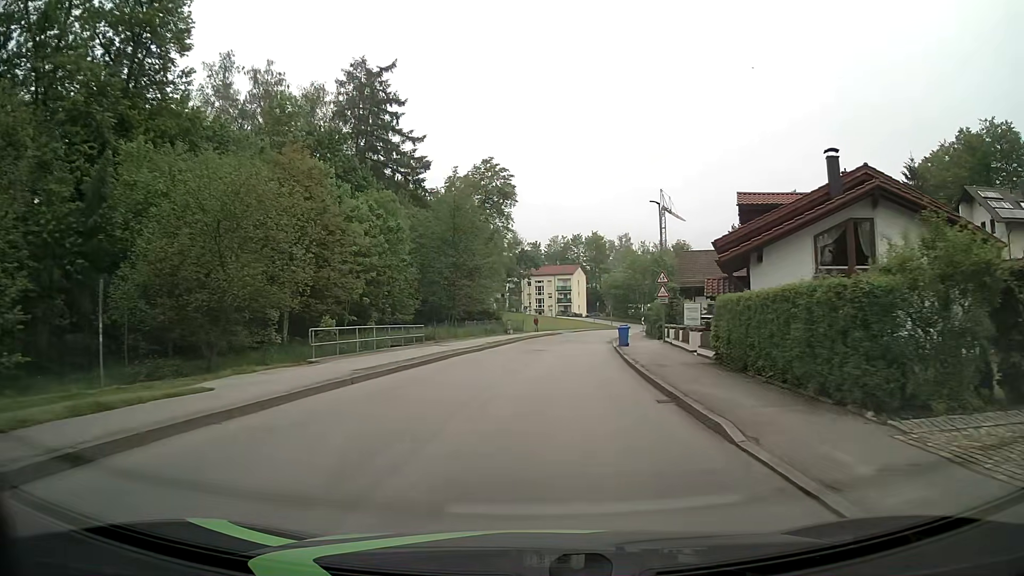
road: unclassified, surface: asphalt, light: Day
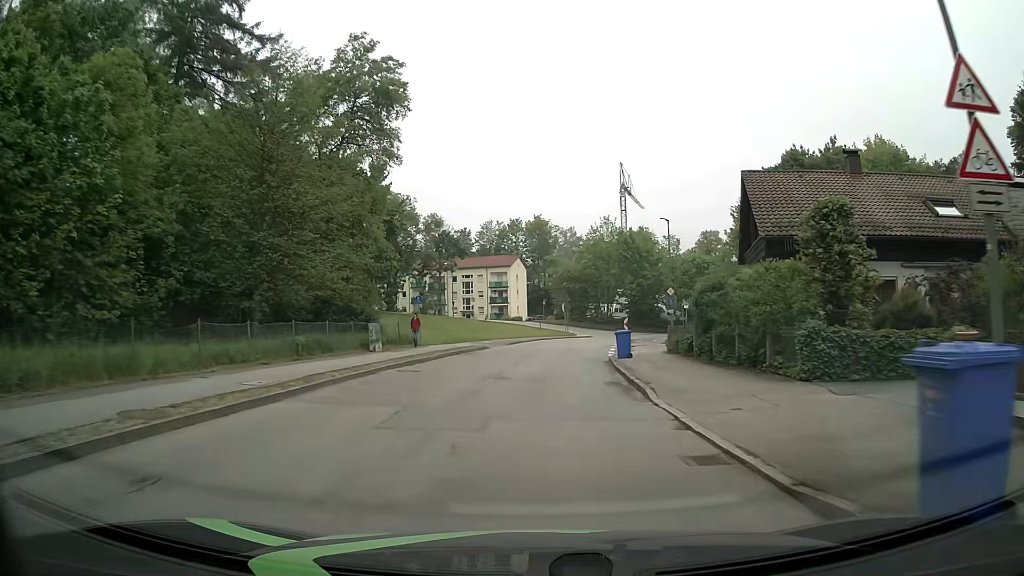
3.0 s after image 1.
(+1.7, +32.9) m; +5°
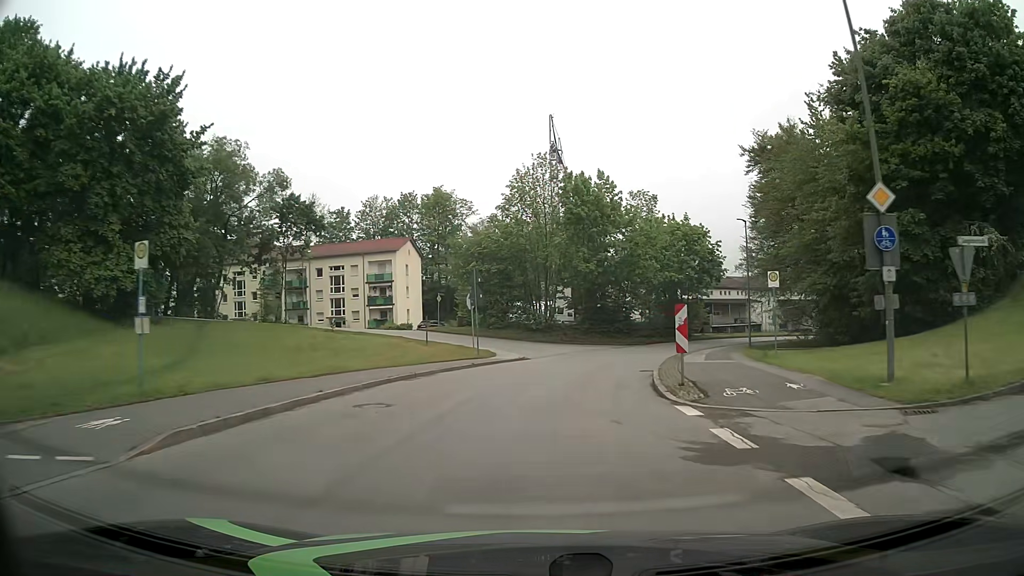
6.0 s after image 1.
(+1.7, +35.6) m; +7°
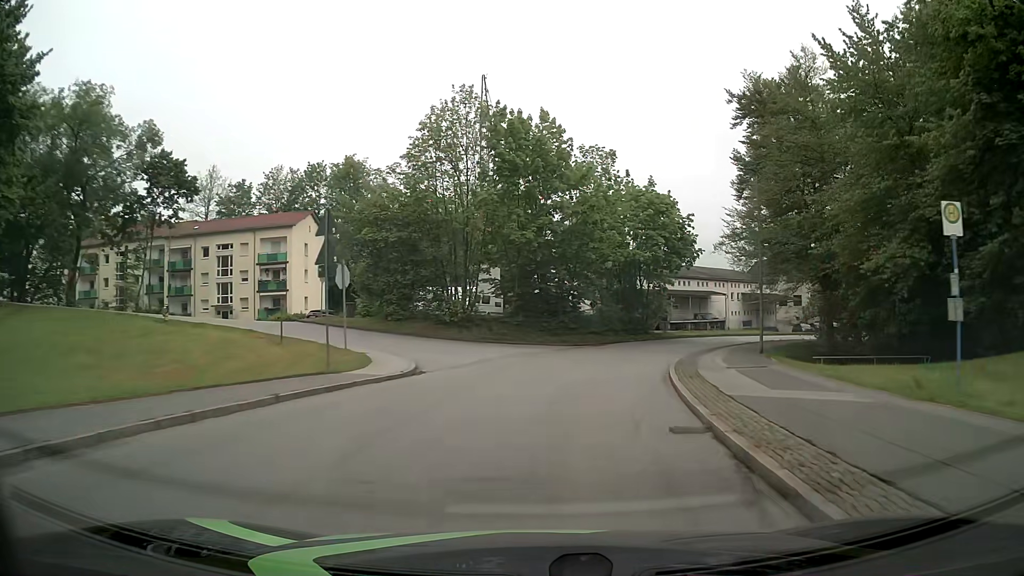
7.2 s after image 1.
(+0.8, +14.1) m; +7°
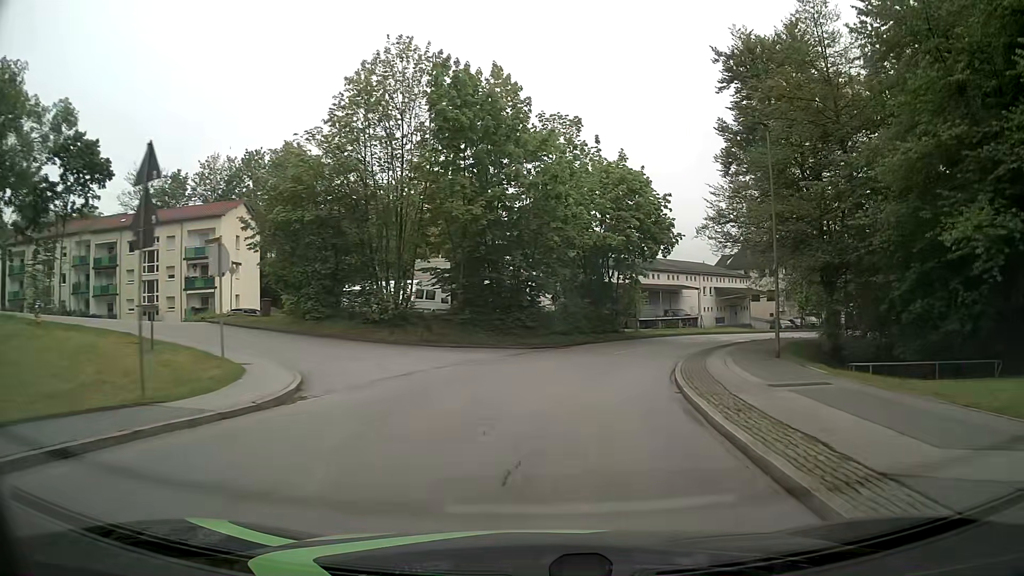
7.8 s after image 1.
(+0.2, +7.1) m; +3°
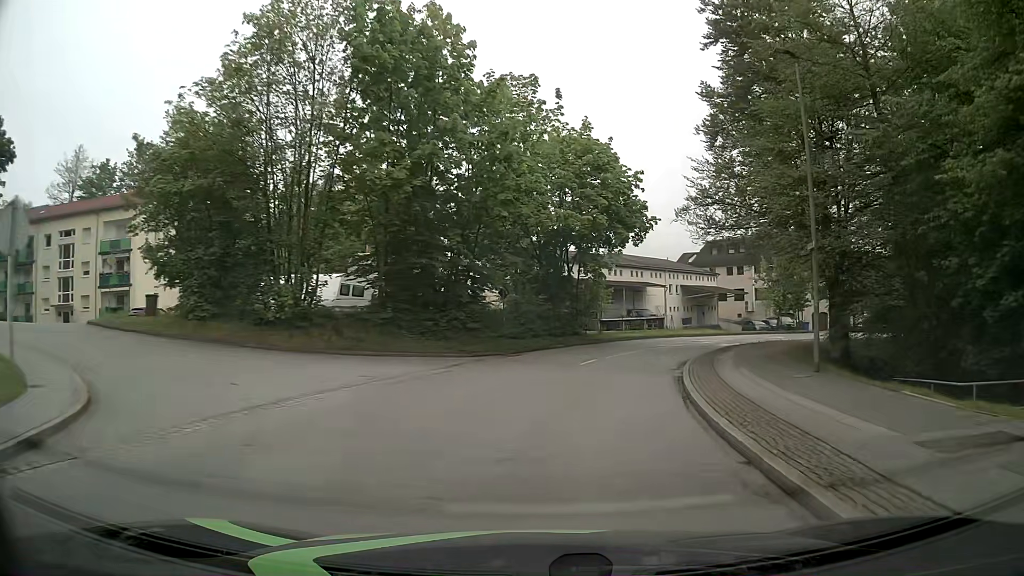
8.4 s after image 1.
(+0.3, +7.1) m; +4°
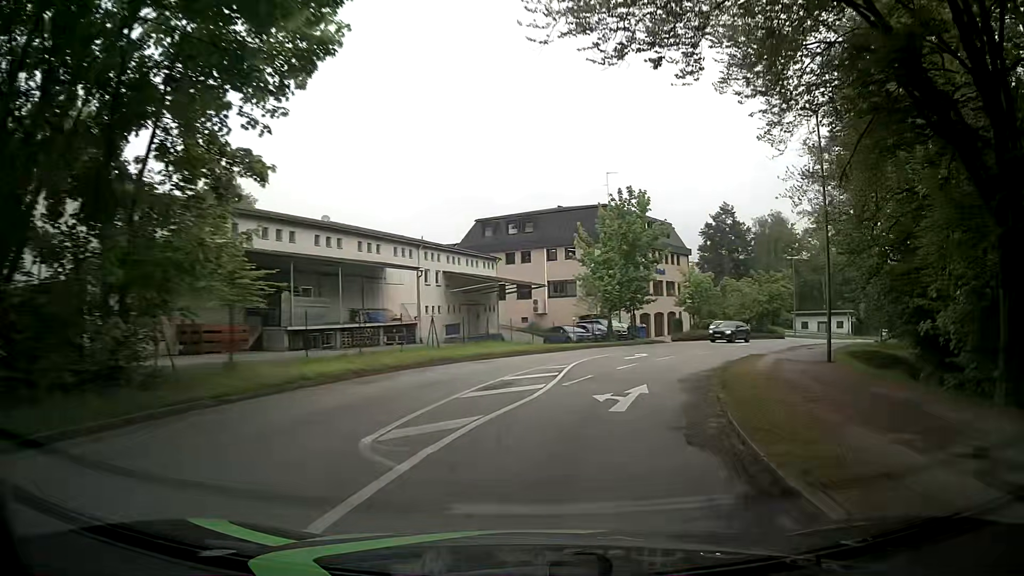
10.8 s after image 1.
(+4.9, +27.1) m; +22°
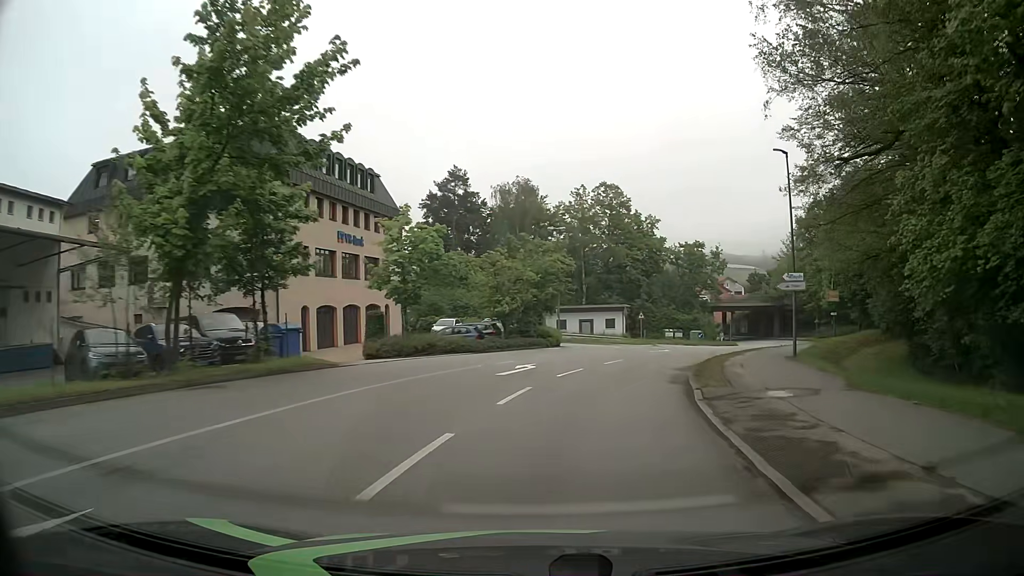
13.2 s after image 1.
(+5.8, +26.7) m; +23°
(+1, +10) (+3, +20) (+6, +29) (+10, +38) (+15, +47) (+21, +55) (+26, +64) (+30, +73) (+34, +82) (+35, +92) m
